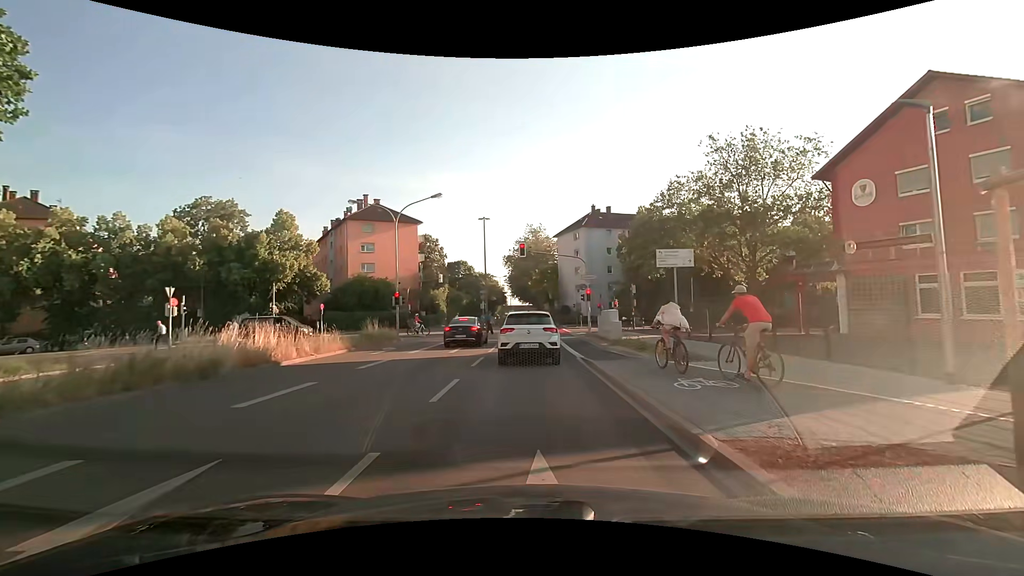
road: secondary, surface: asphalt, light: Day
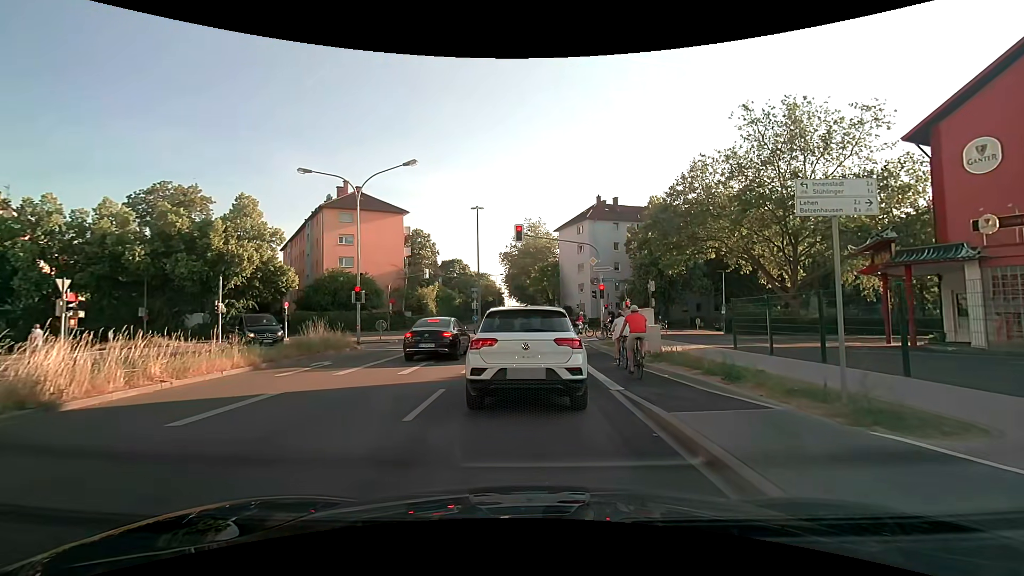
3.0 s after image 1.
(+0.1, +7.3) m; +1°
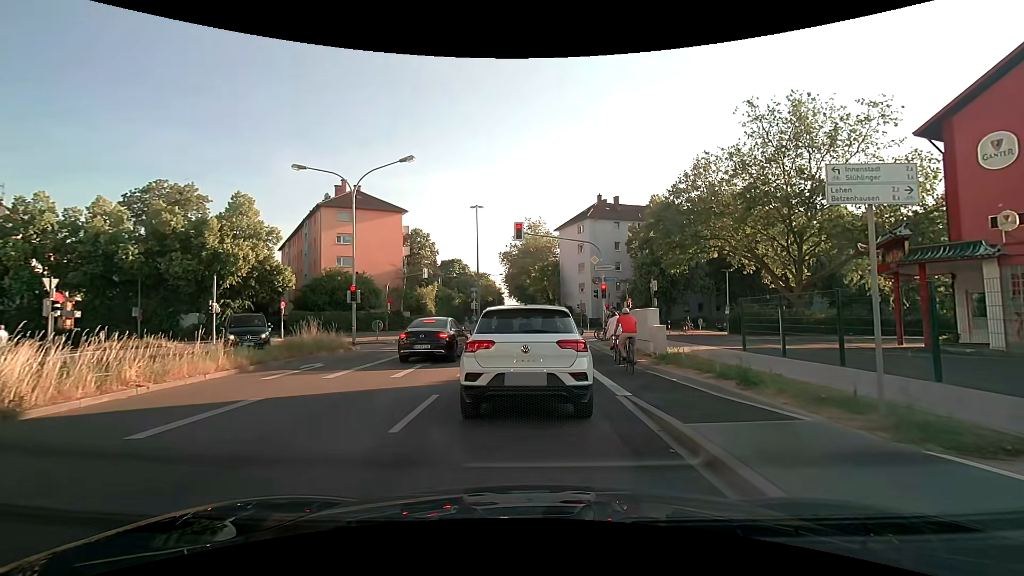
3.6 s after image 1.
(0.0, +0.7) m; 0°
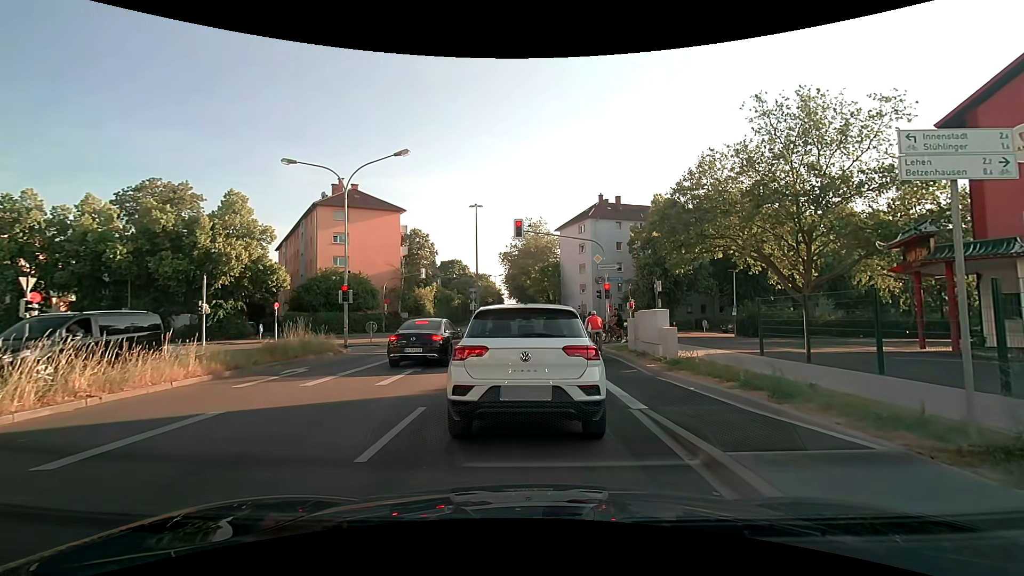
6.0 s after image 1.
(0.0, +1.1) m; 0°
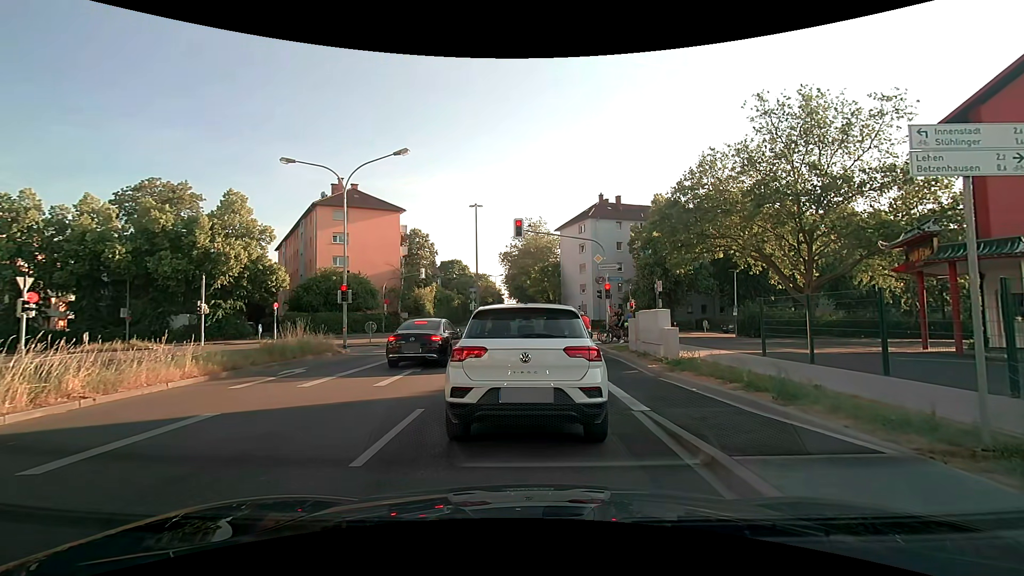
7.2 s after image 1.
(0.0, +0.2) m; 0°
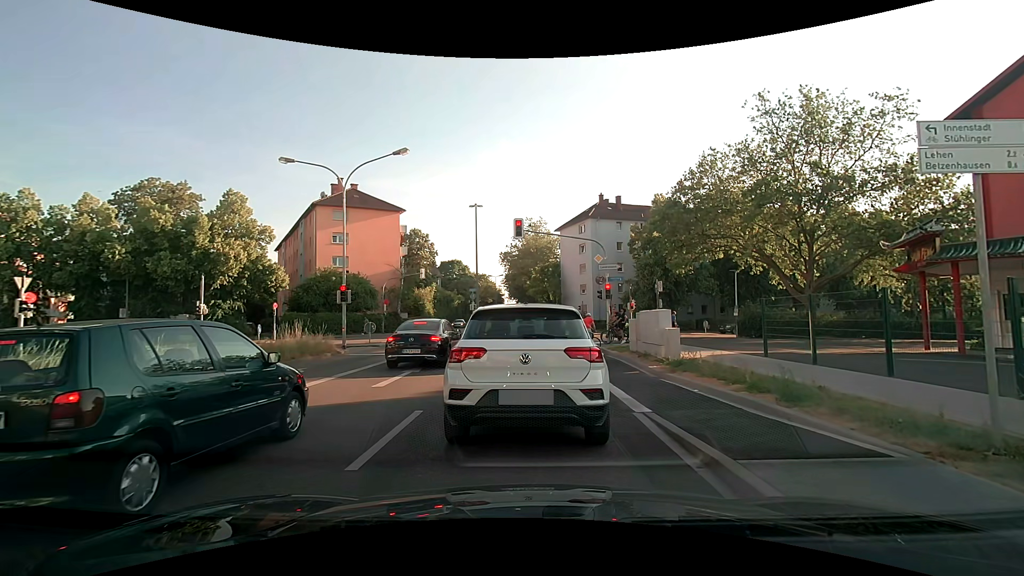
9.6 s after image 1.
(0.0, +0.1) m; 0°
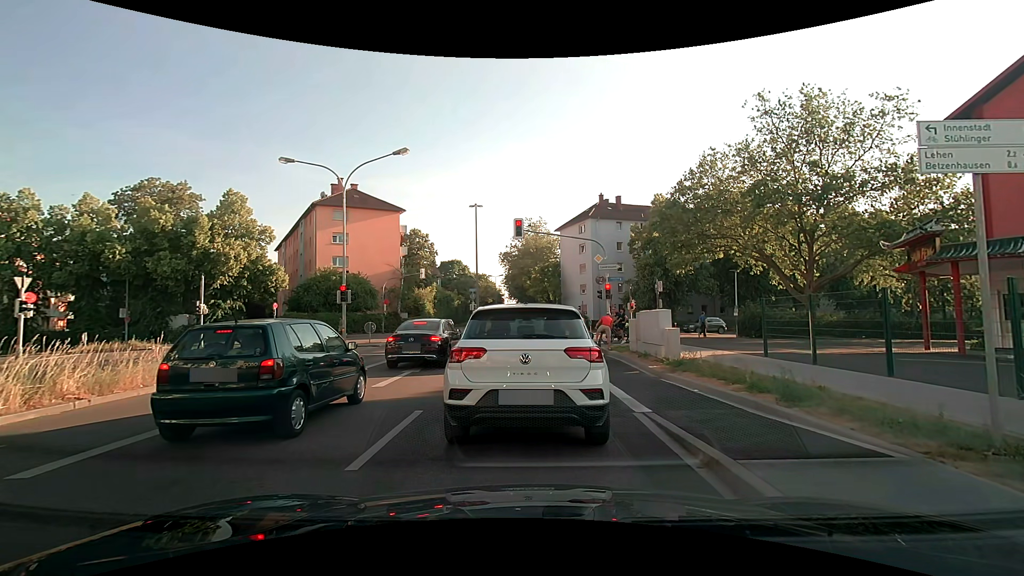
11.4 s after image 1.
(0.0, 0.0) m; 0°
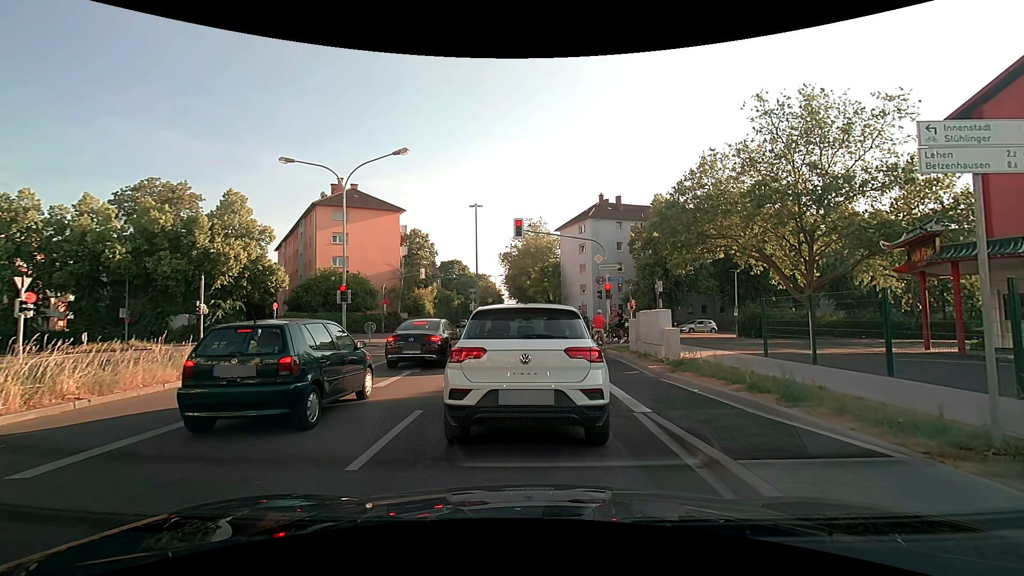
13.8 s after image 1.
(0.0, 0.0) m; 0°
(0, +10) (0, +20) (0, +30) (0, +40) (0, +50) (0, +60) (0, +70) (0, +80) (0, +90) (0, +100) m
